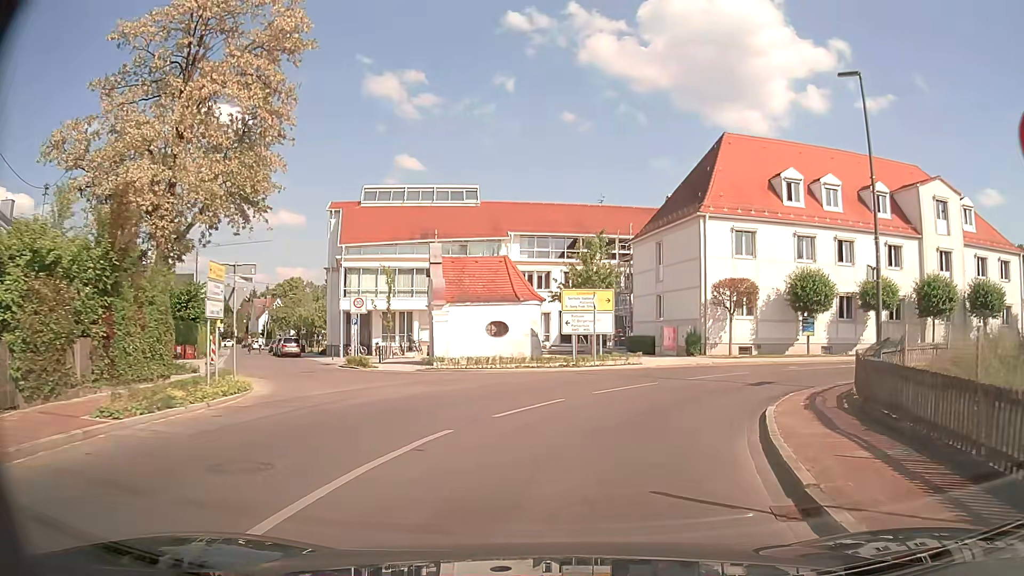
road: tertiary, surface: asphalt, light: Day
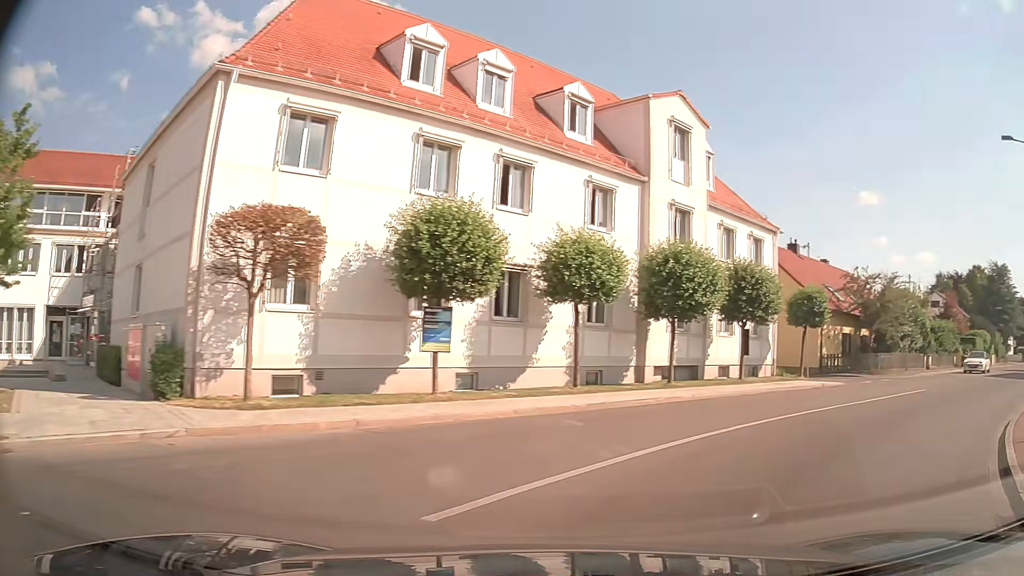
(+4.4, +17.2) m; +36°
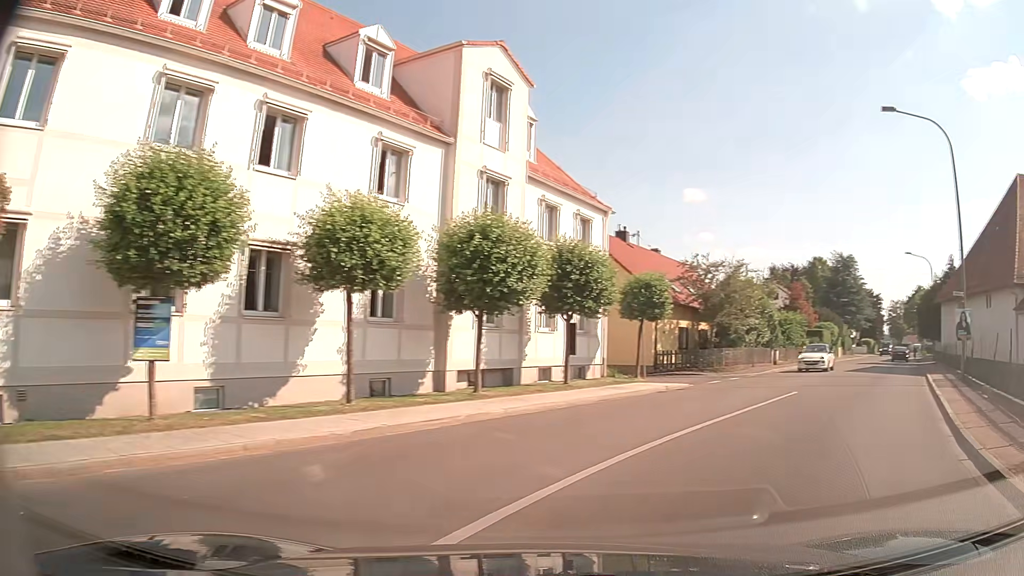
(+0.5, +4.0) m; +14°
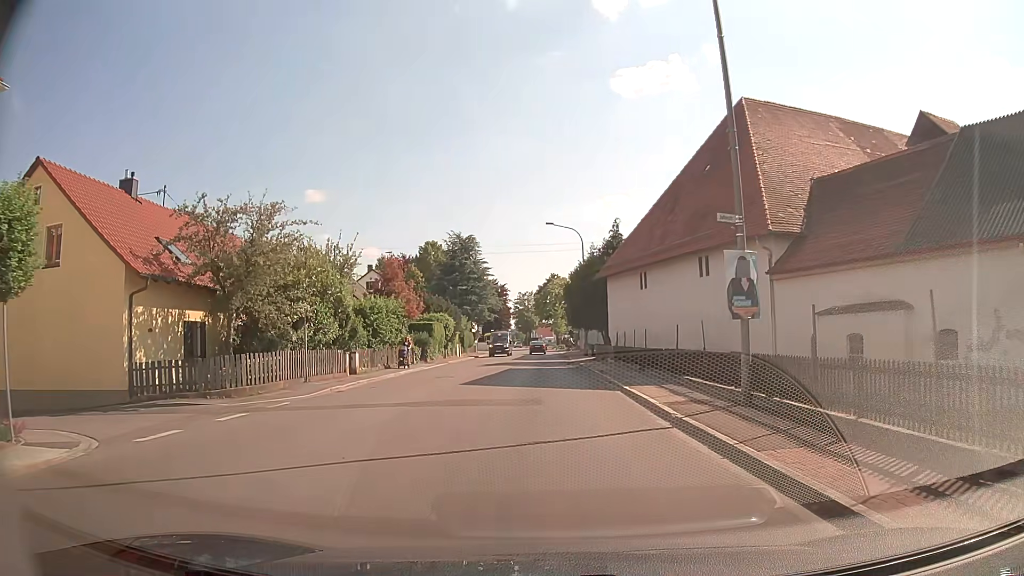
(+6.2, +13.9) m; +34°
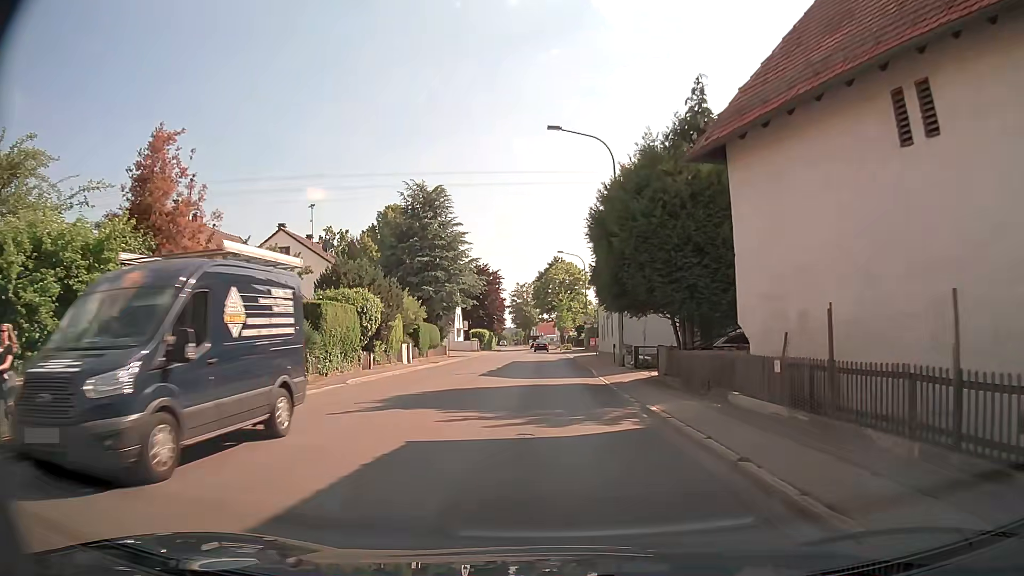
(+0.2, +25.3) m; 0°
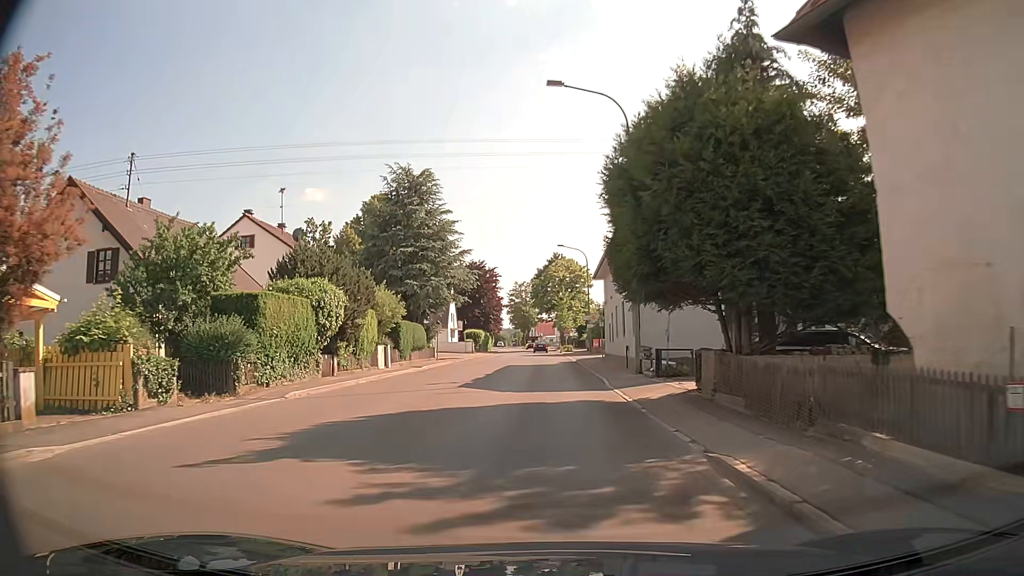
(0.0, +5.7) m; 0°
